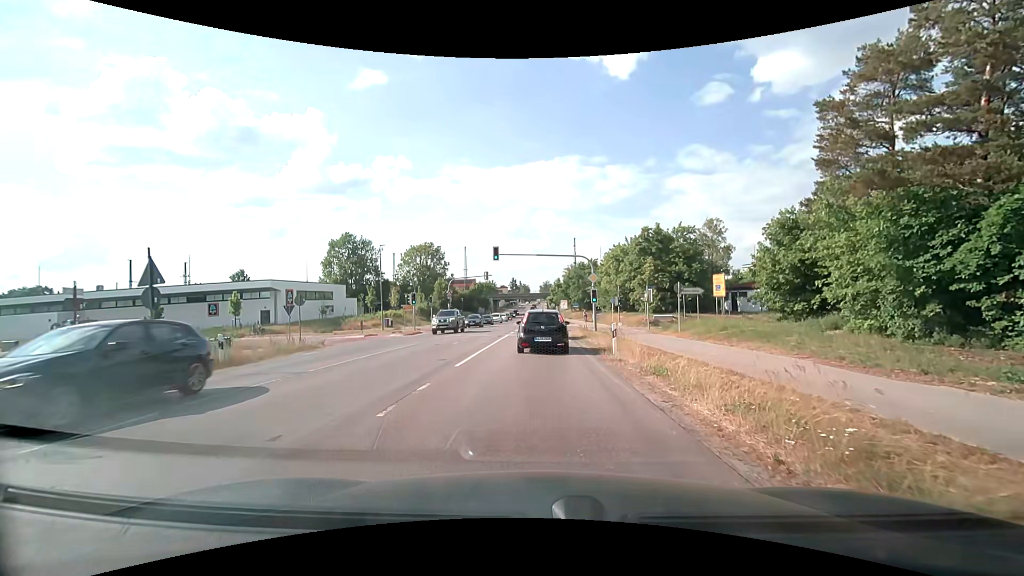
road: secondary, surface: asphalt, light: Day
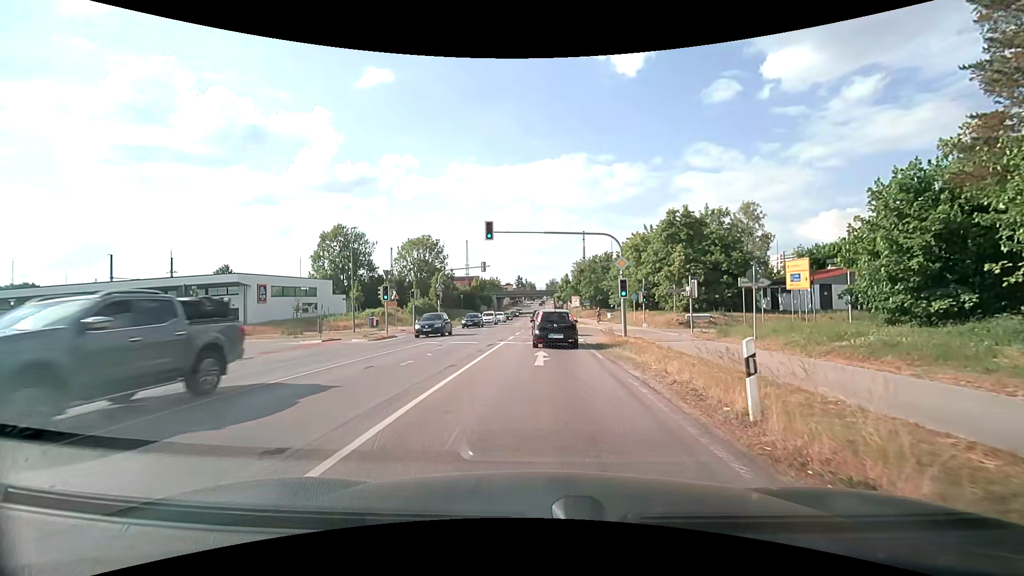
(-0.1, +9.8) m; -1°
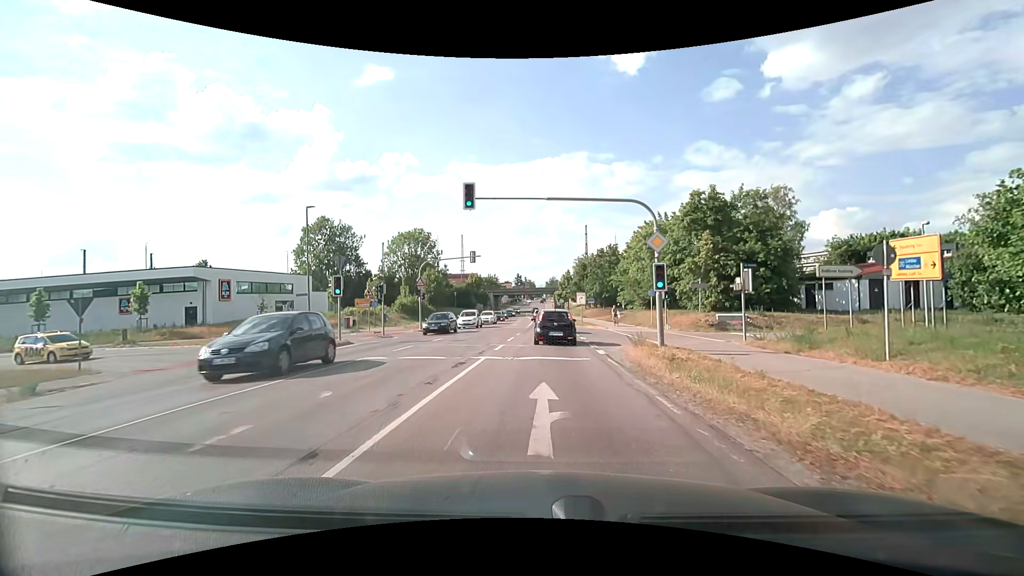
(0.0, +8.0) m; 0°
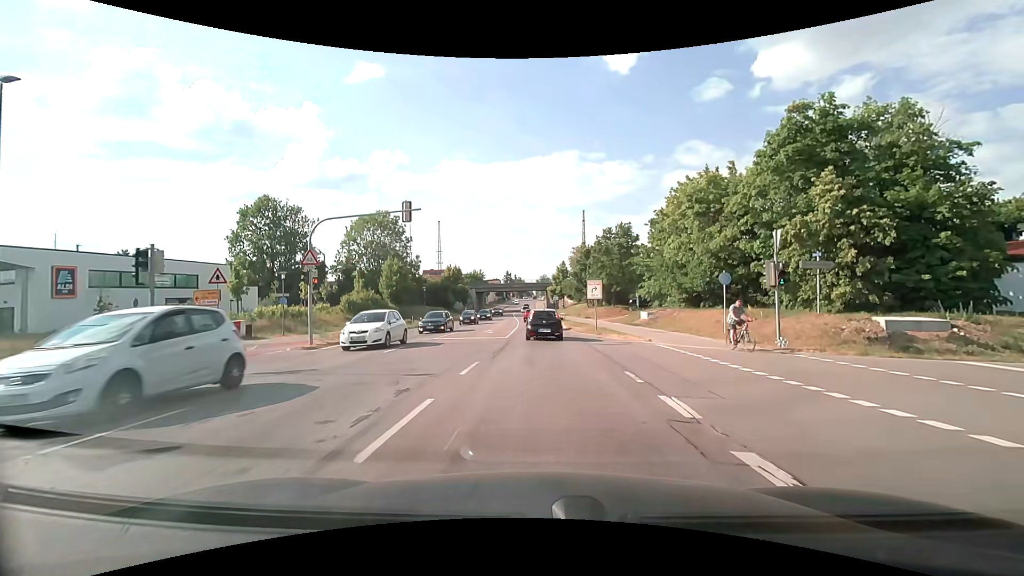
(+0.1, +18.9) m; +1°
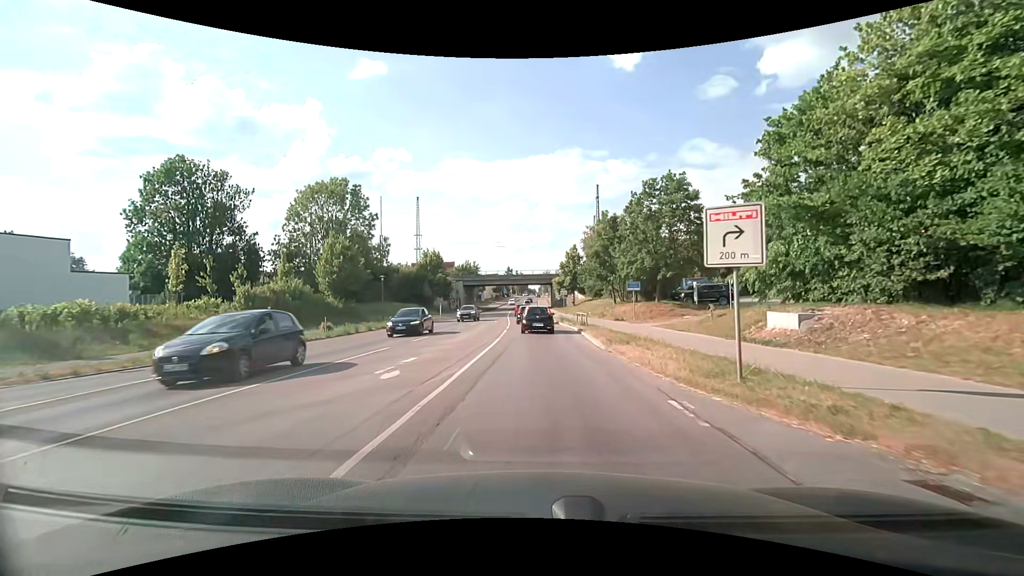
(0.0, +22.1) m; 0°
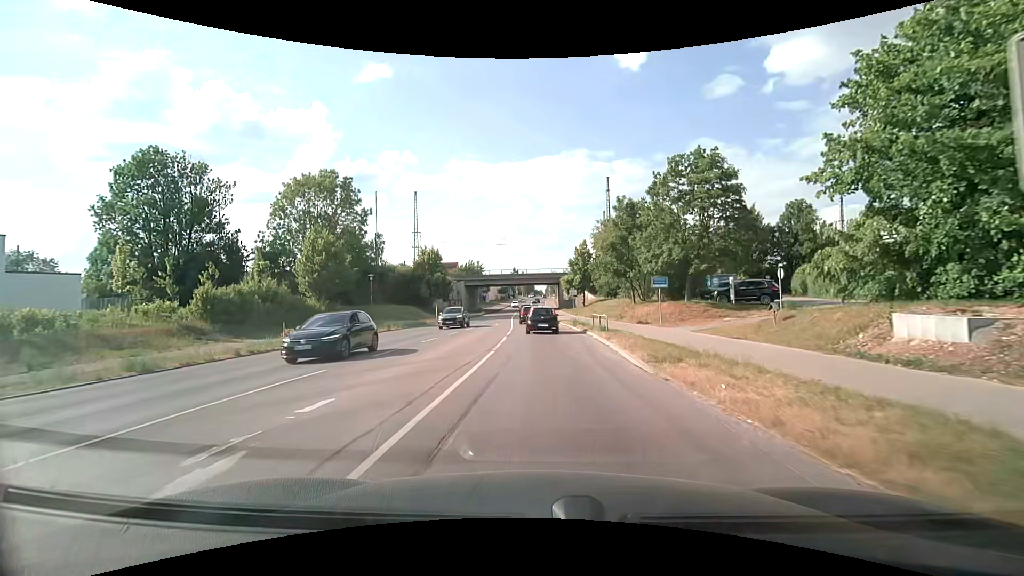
(-0.1, +6.0) m; -1°
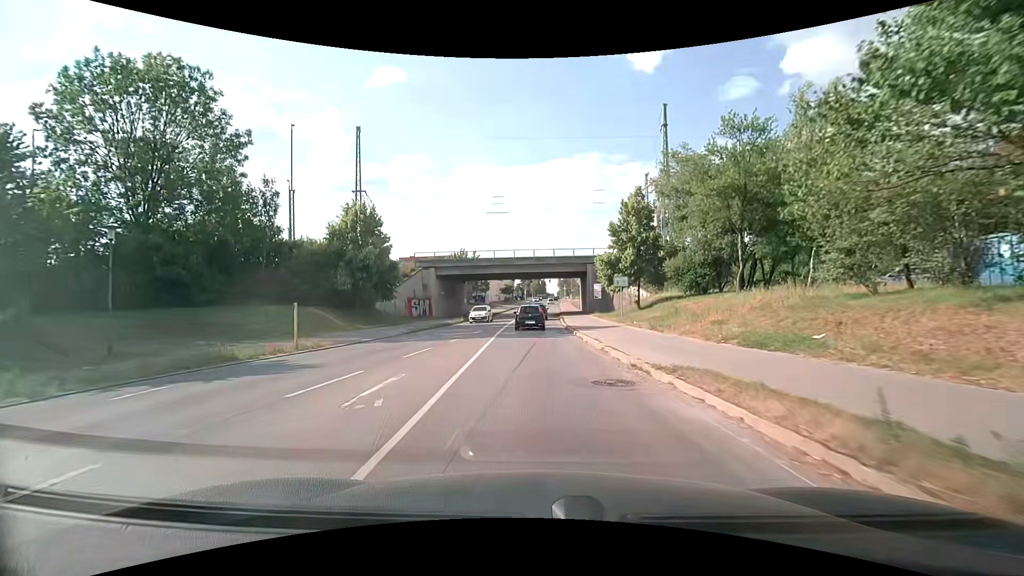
(-0.4, +31.8) m; -1°
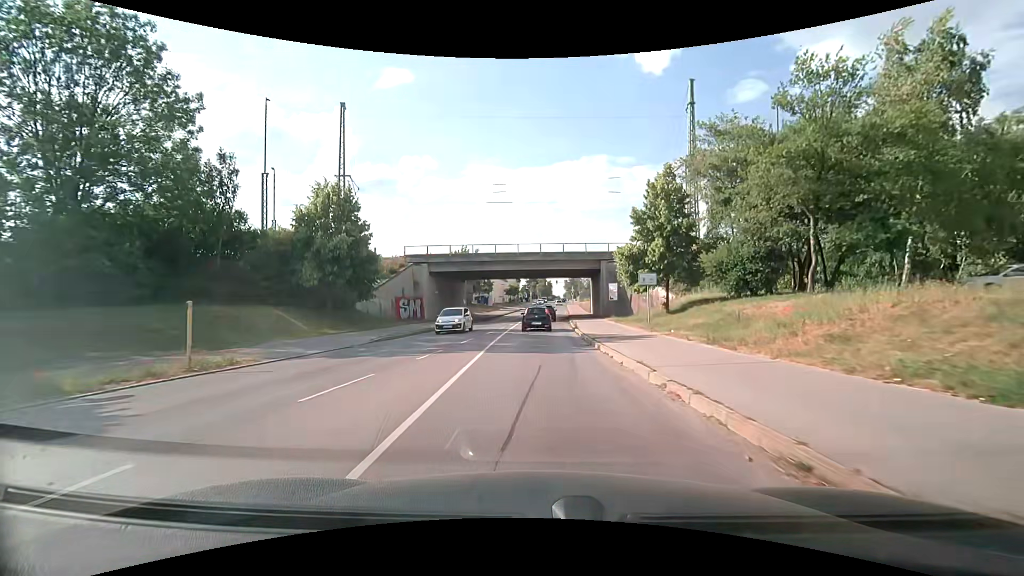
(-0.1, +6.5) m; -1°
(0, +10) (0, +20) (0, +30) (+1, +40) (+1, +50) (+1, +60) (+1, +70) (+2, +80) (+2, +90) (+3, +100) m
